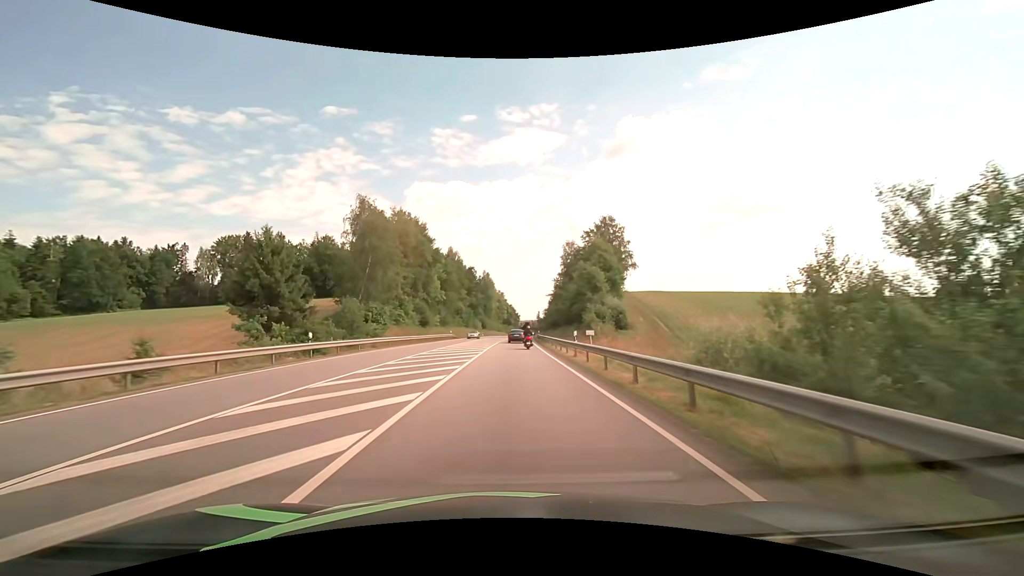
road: primary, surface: asphalt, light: Day
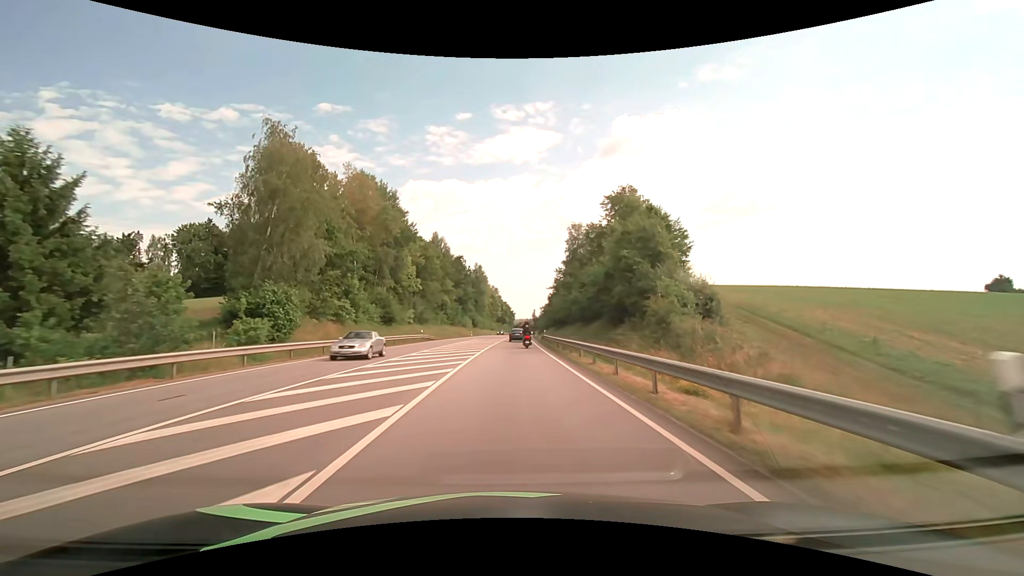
(+0.1, +21.8) m; +1°
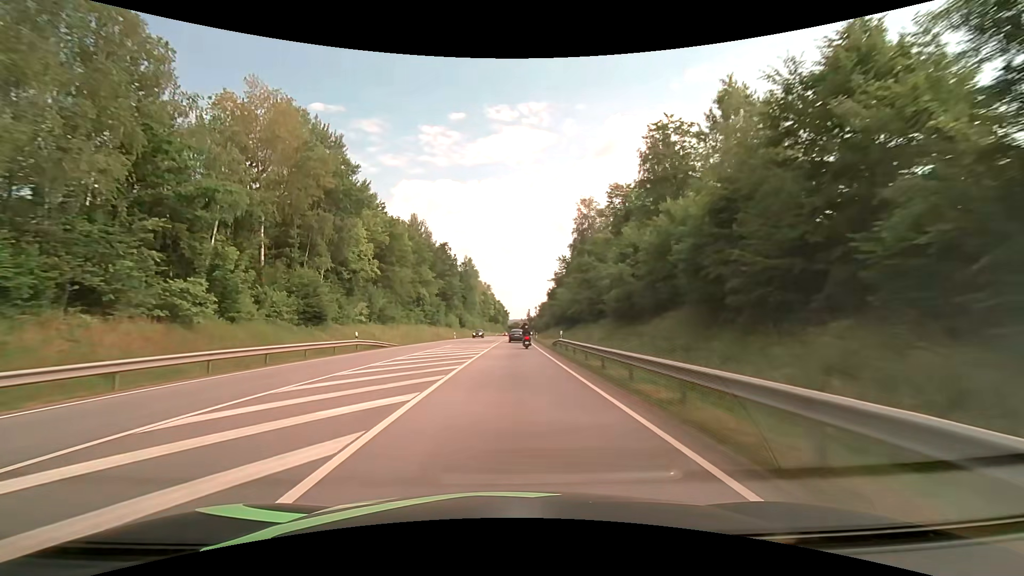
(+0.1, +22.1) m; +1°
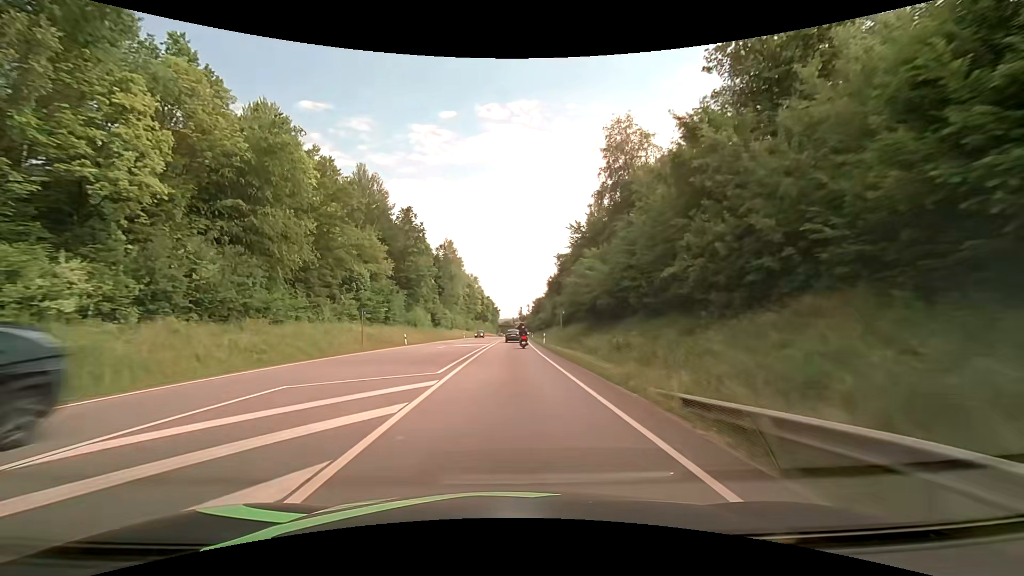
(+0.3, +33.6) m; +1°
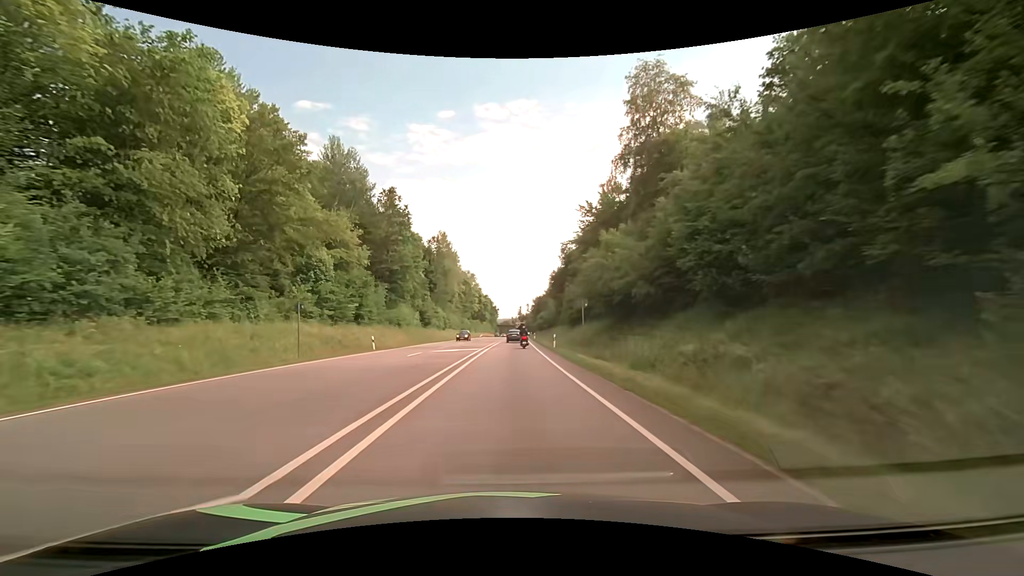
(0.0, +11.3) m; 0°
(0, +10) (0, +20) (0, +30) (0, +40) (+1, +50) (+1, +60) (+1, +70) (+1, +80) (+2, +90) (+2, +100) m
